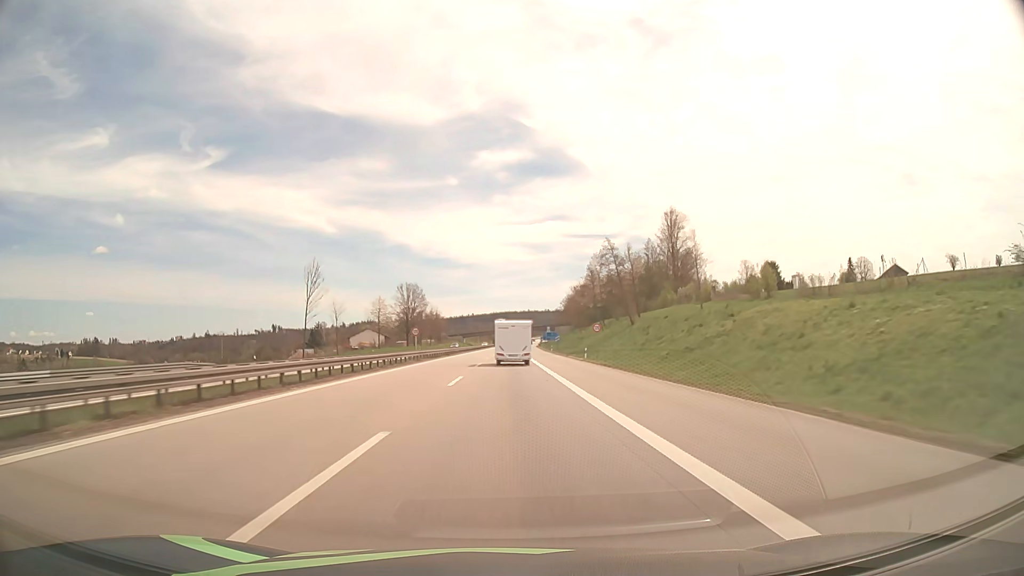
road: motorway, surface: asphalt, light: Day
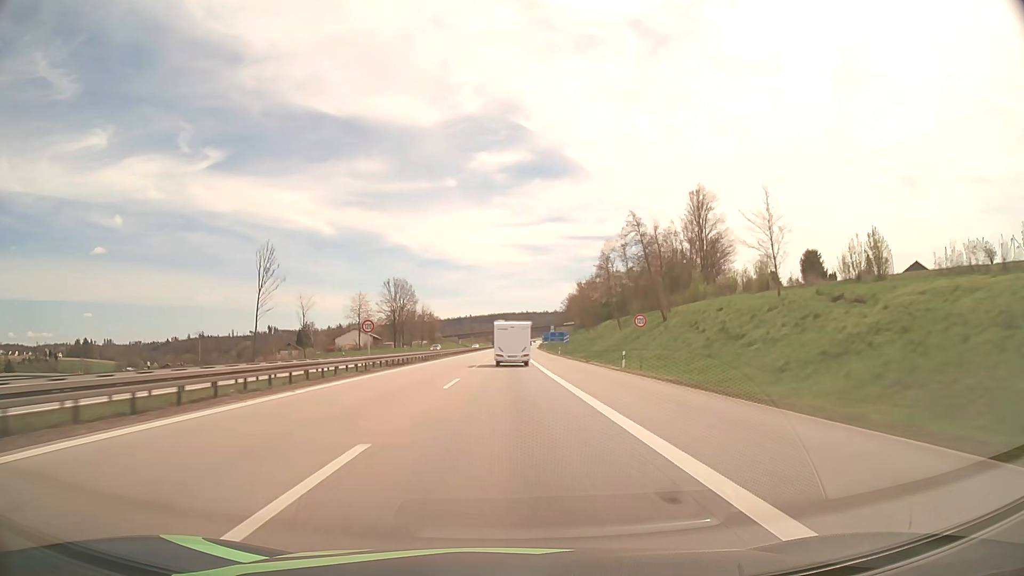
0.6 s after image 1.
(0.0, +19.0) m; 0°
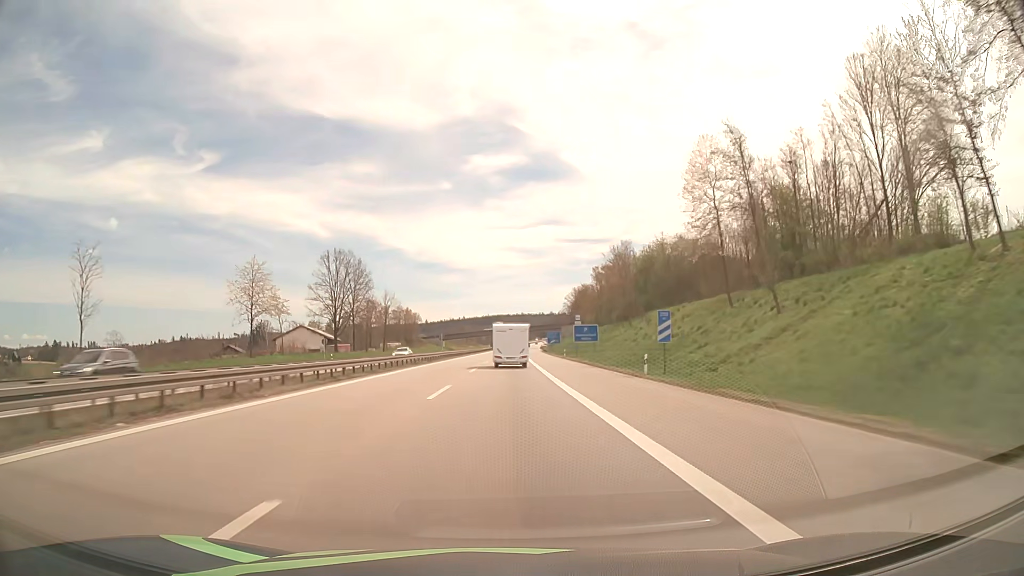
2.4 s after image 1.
(+0.3, +56.8) m; 0°
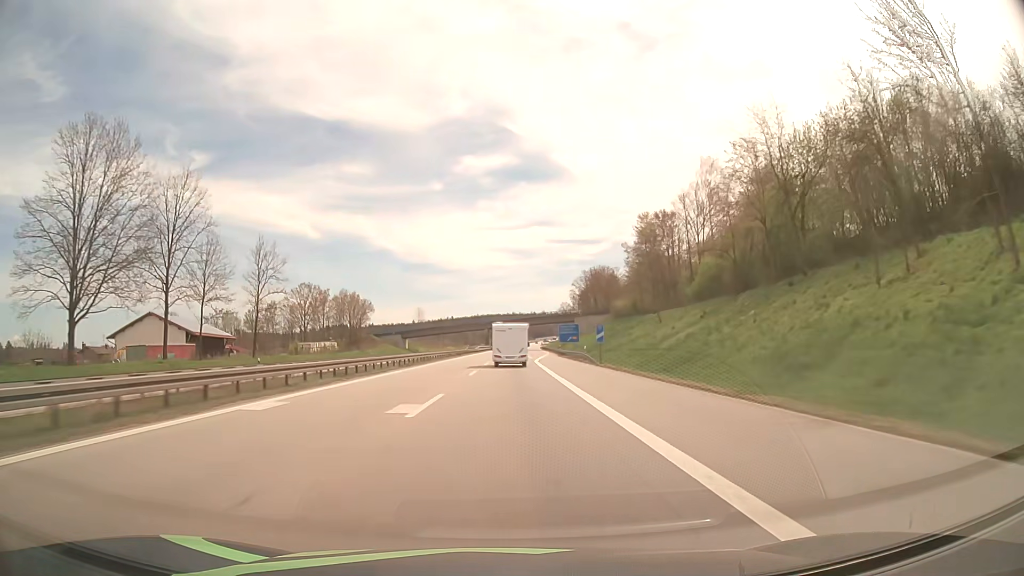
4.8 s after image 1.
(+0.5, +76.0) m; +1°
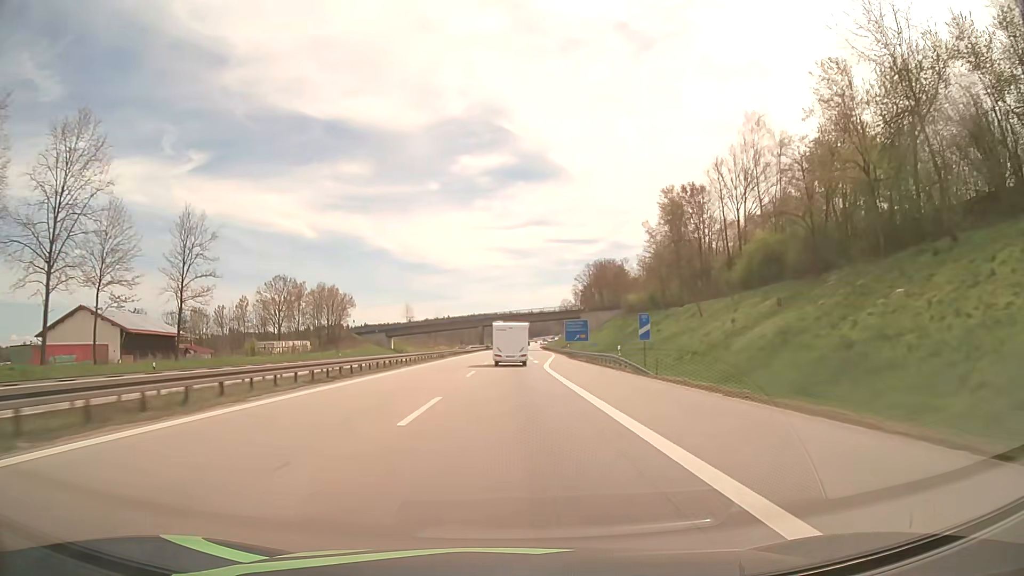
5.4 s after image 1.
(0.0, +19.1) m; 0°
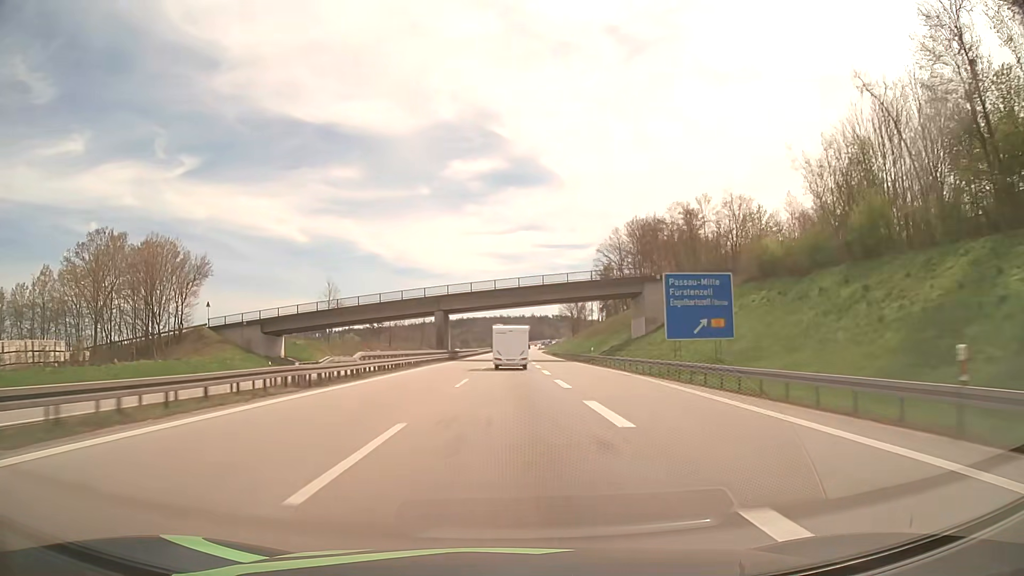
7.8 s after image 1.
(+0.6, +77.0) m; +1°
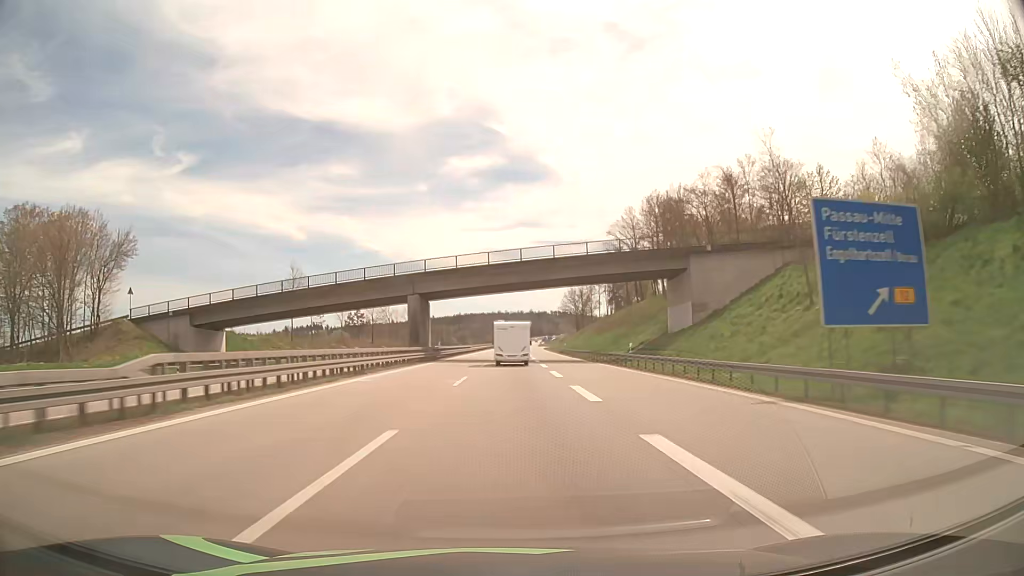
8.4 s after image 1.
(0.0, +19.3) m; 0°
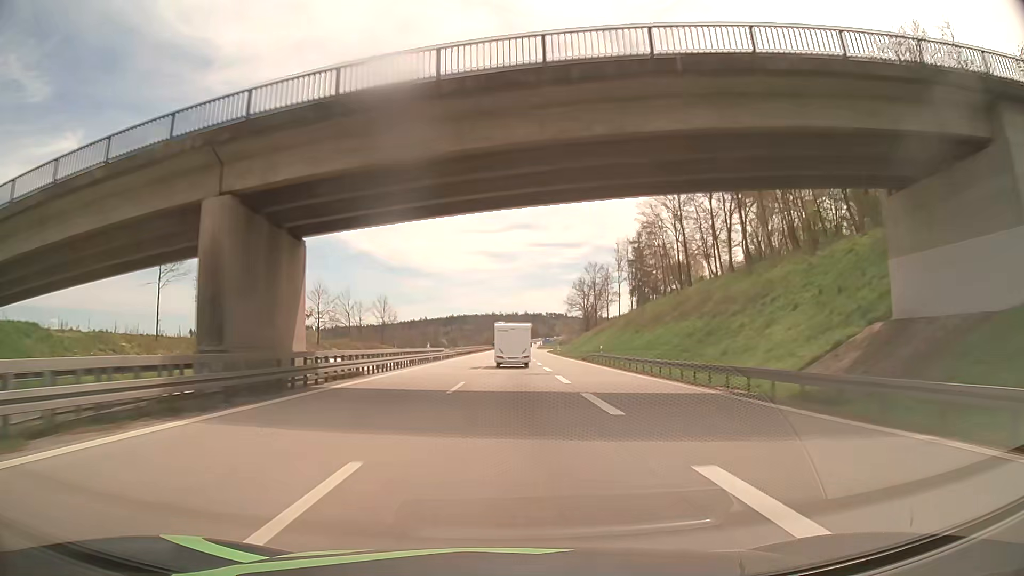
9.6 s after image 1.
(+0.2, +38.5) m; 0°
(0, +10) (0, +20) (0, +30) (0, +40) (0, +50) (0, +60) (+1, +70) (+1, +80) (+1, +90) (+1, +100) m
